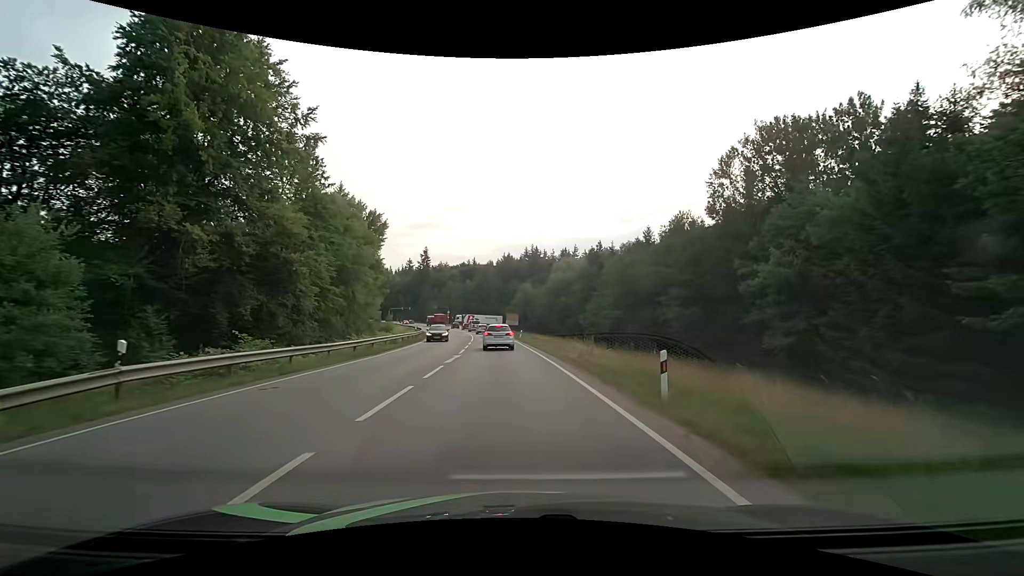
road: secondary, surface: asphalt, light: Day
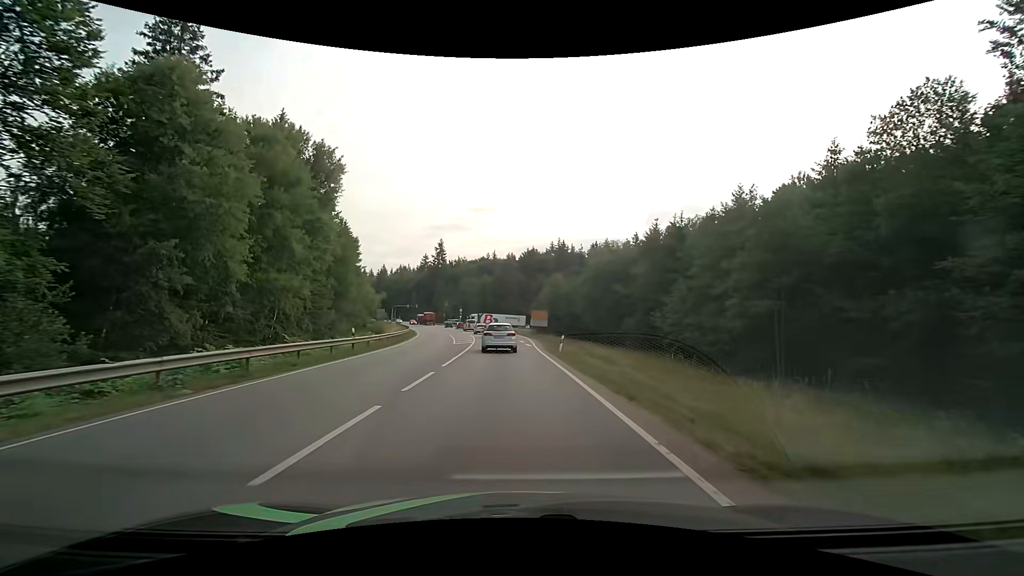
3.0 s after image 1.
(-0.7, +26.9) m; -2°
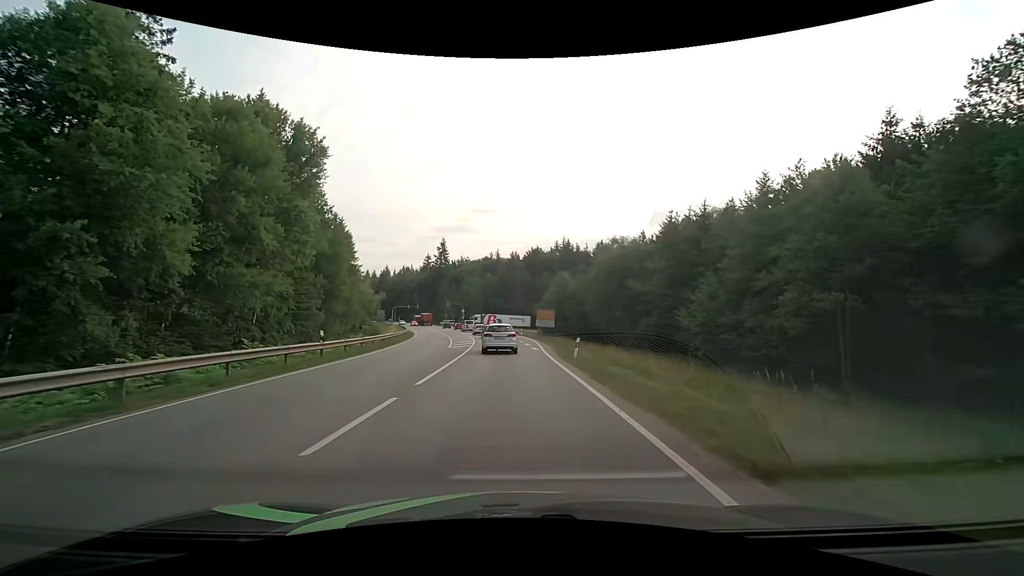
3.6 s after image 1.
(0.0, +5.0) m; 0°
